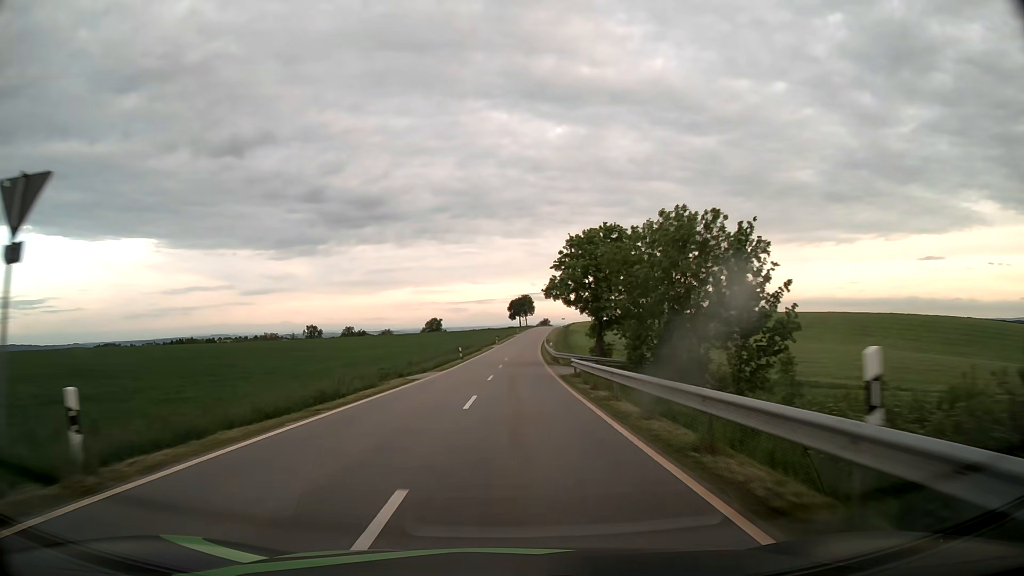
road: tertiary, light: Day
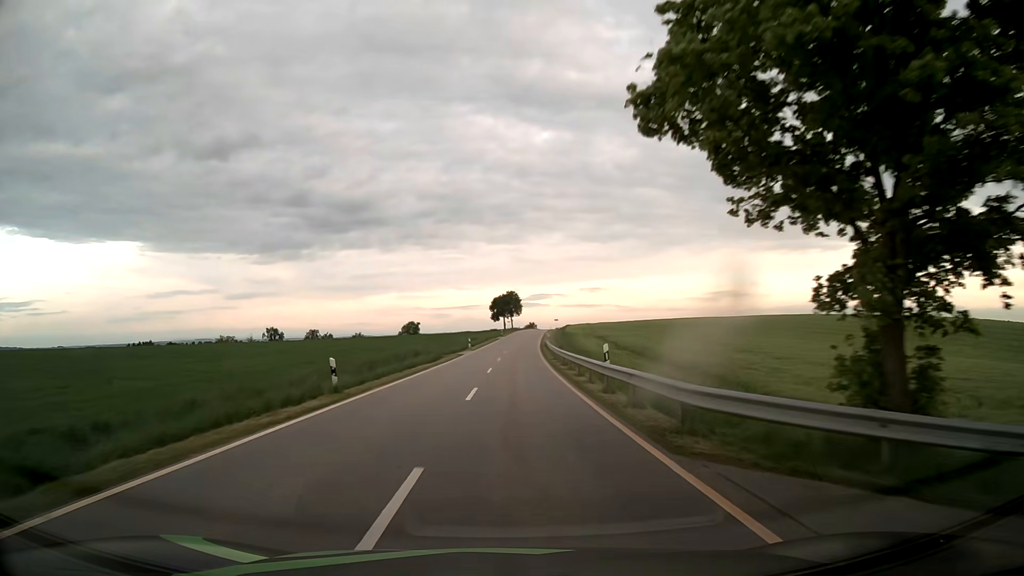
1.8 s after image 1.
(+0.4, +35.7) m; +2°
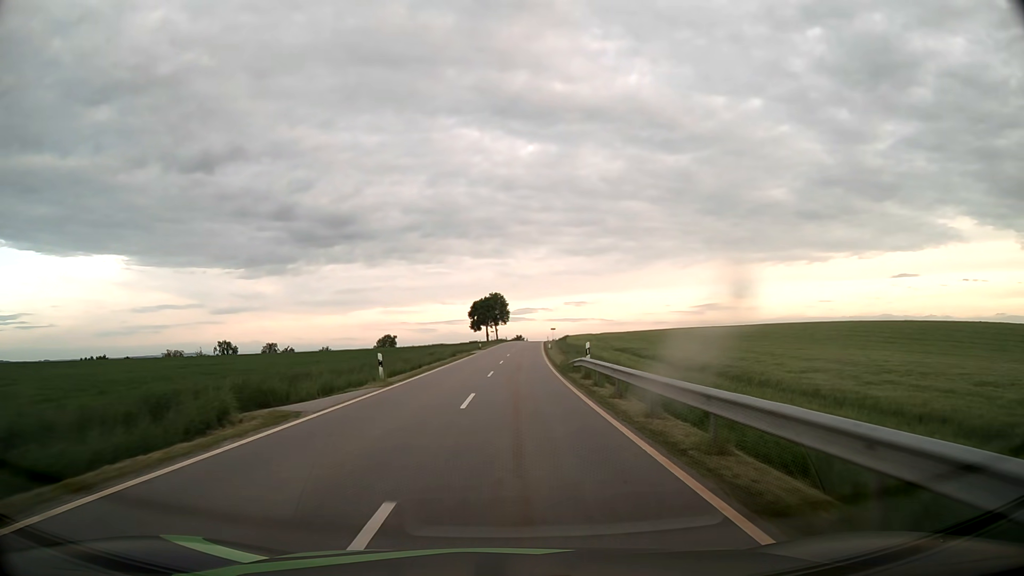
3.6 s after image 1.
(+0.4, +38.3) m; +1°
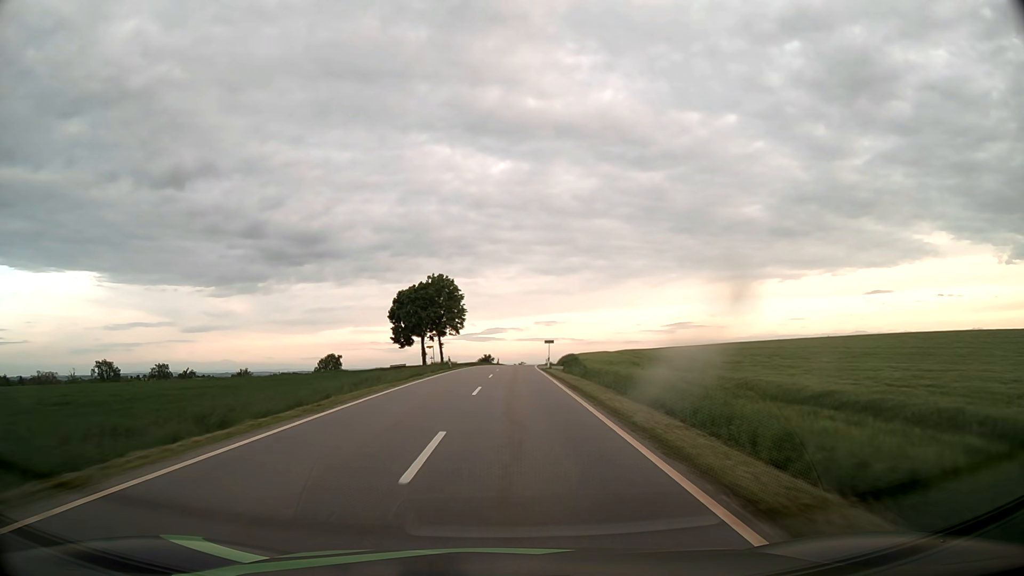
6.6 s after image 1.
(+1.9, +68.4) m; +3°
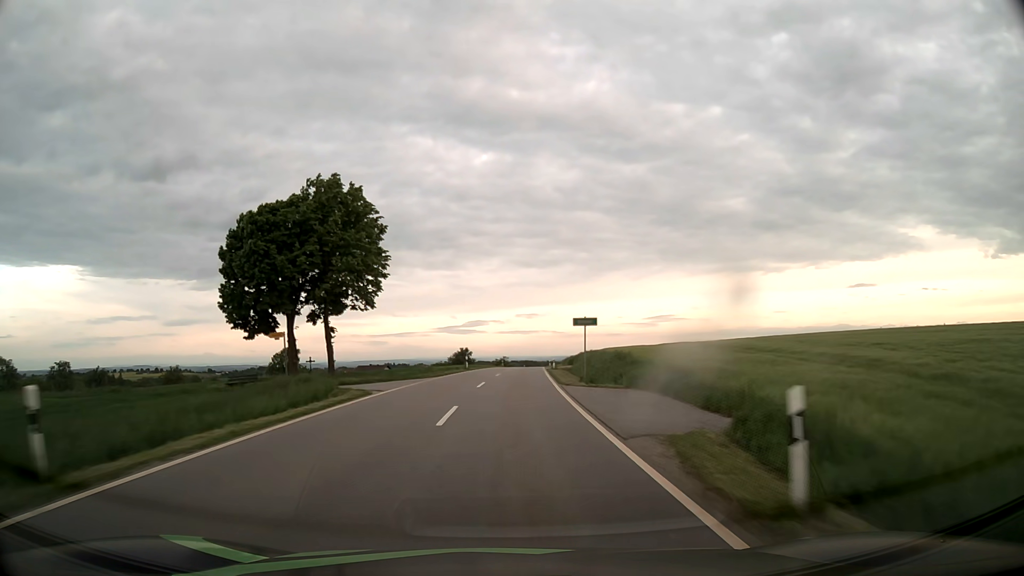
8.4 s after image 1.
(+0.4, +43.8) m; +2°
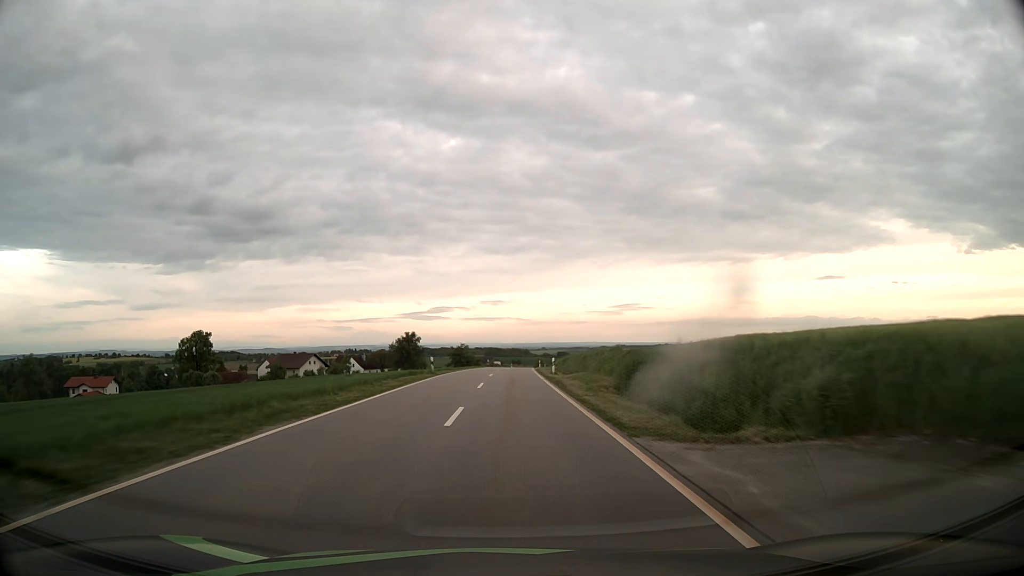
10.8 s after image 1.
(+1.6, +61.0) m; +3°
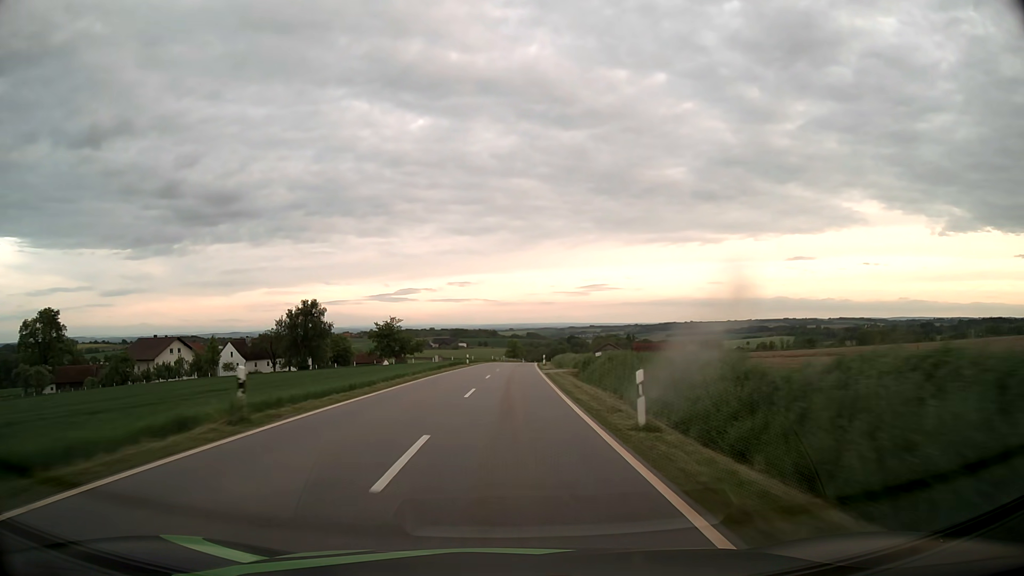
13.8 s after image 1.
(+1.6, +78.4) m; +3°
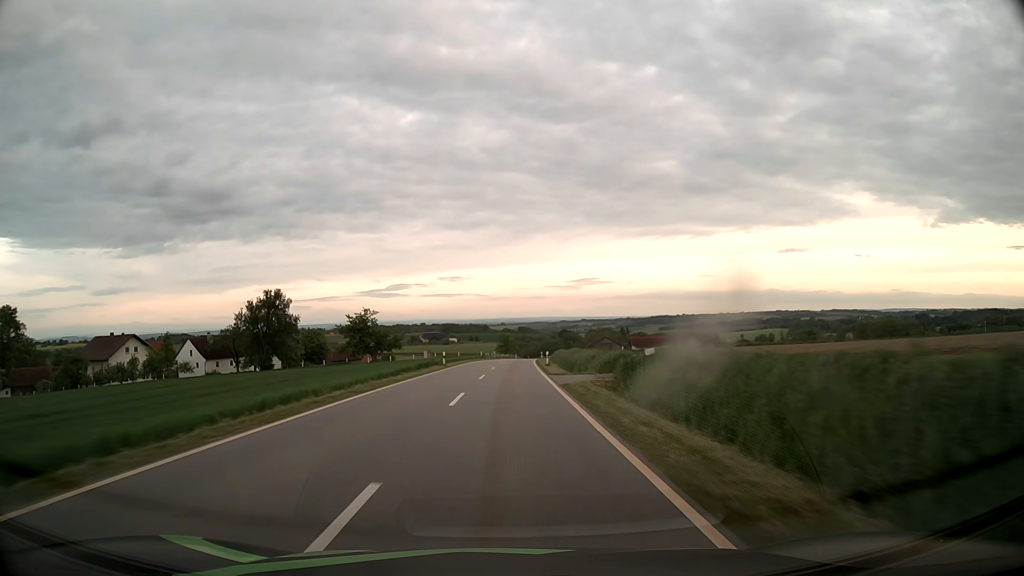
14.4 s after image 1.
(+0.1, +15.9) m; +1°
(0, +10) (0, +20) (0, +30) (0, +40) (+1, +50) (+1, +60) (+1, +70) (+2, +80) (+2, +90) (+3, +100) m
